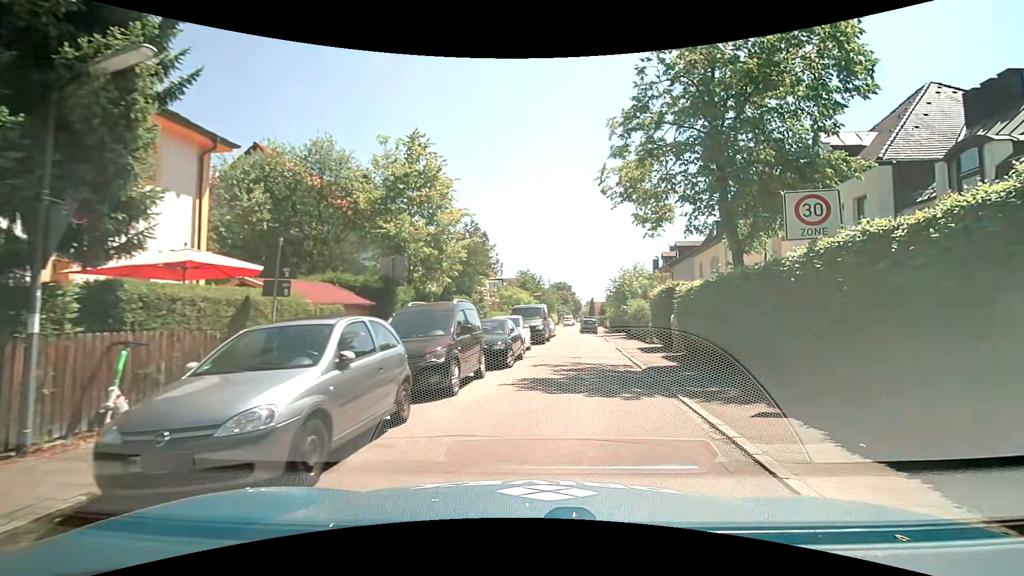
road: residential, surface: asphalt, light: Day
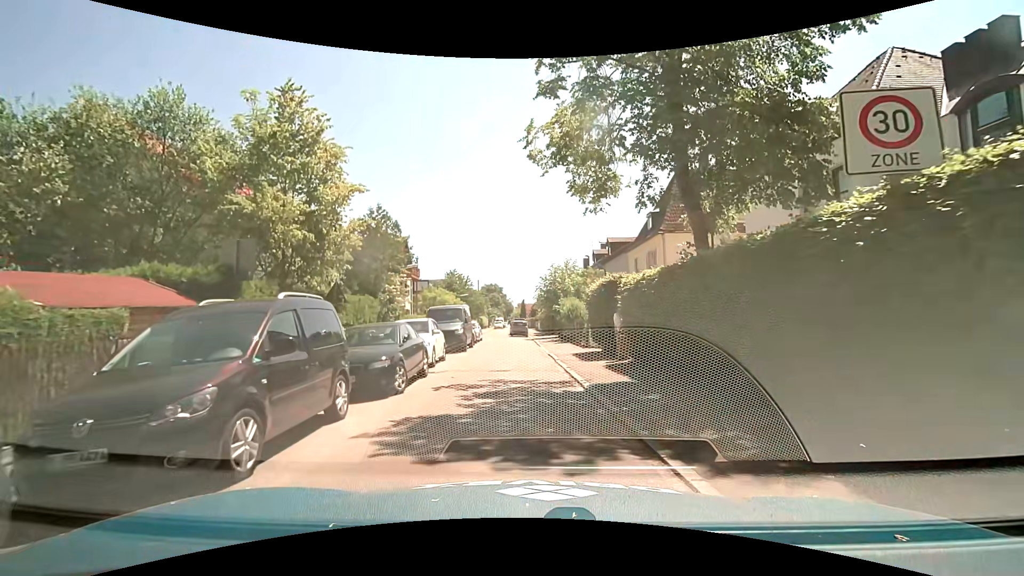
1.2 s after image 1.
(+0.5, +4.3) m; +8°
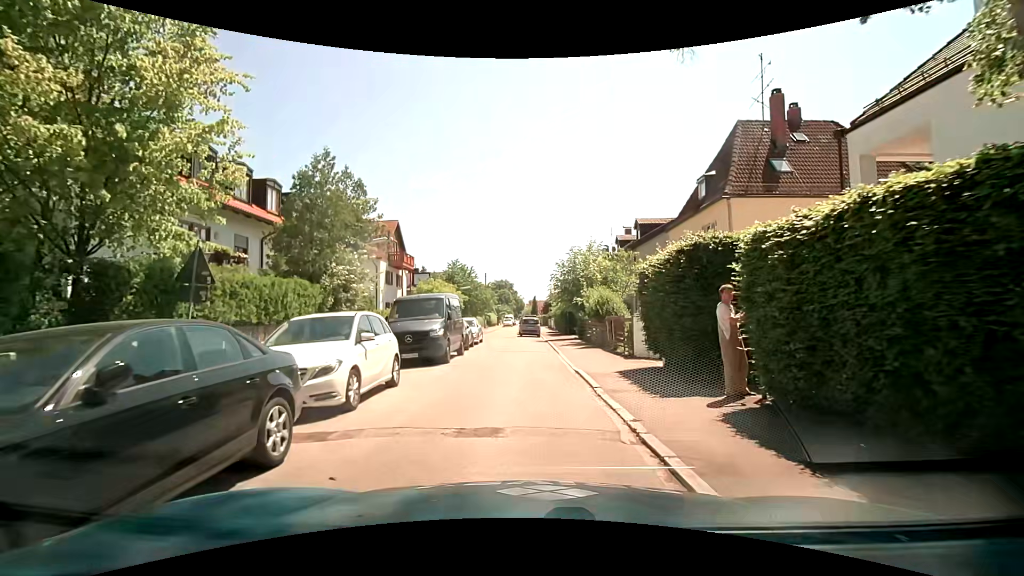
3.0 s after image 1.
(0.0, +8.1) m; -2°
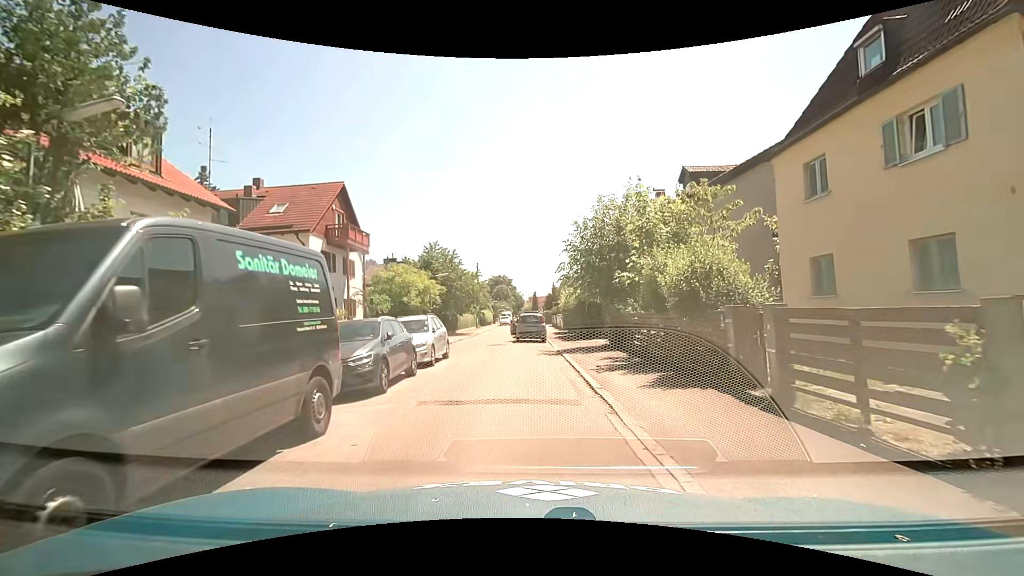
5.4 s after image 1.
(+0.2, +12.9) m; +1°
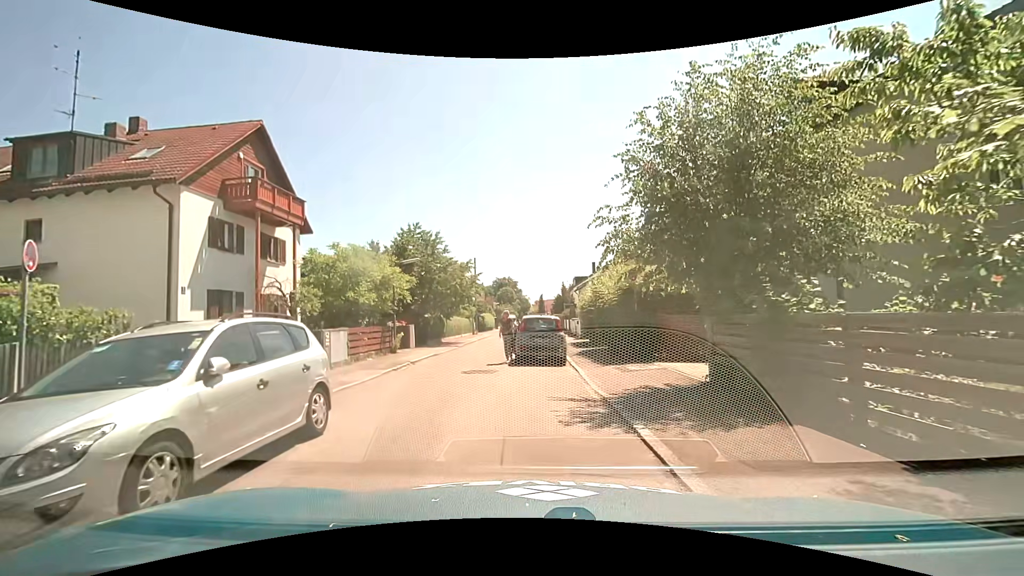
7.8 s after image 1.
(-0.1, +10.7) m; 0°
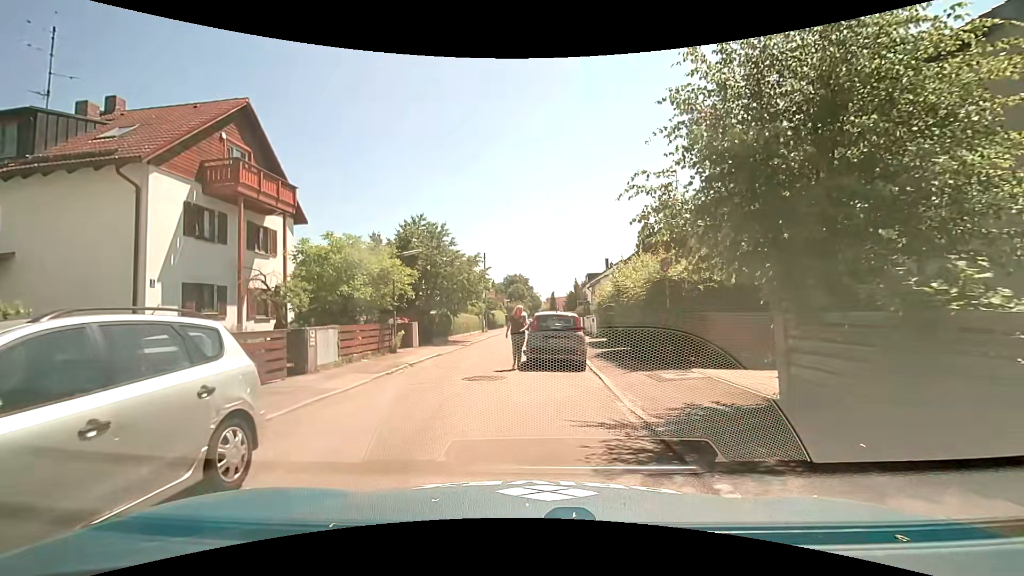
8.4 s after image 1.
(-0.1, +2.1) m; -3°
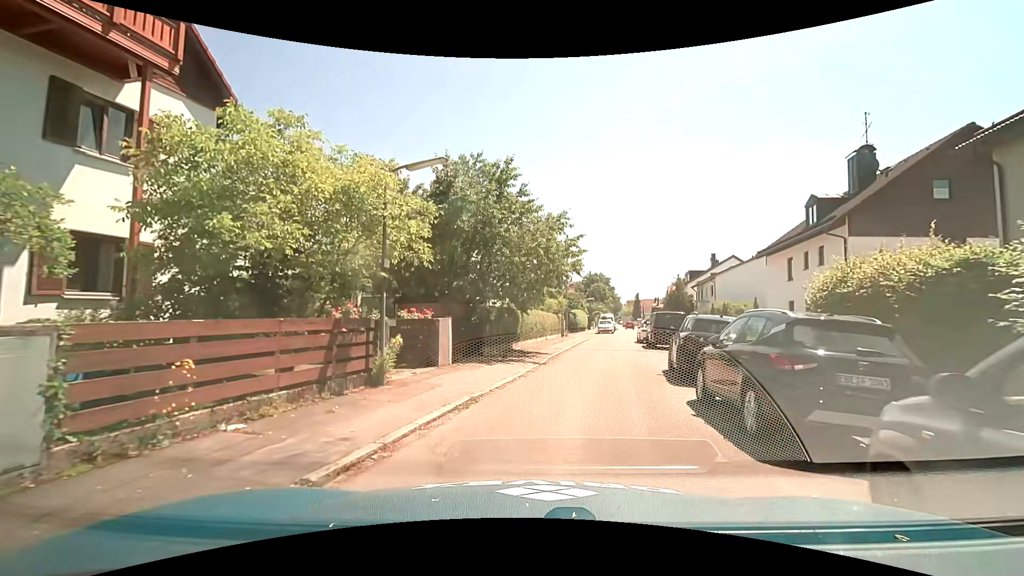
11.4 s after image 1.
(-1.2, +13.0) m; -9°
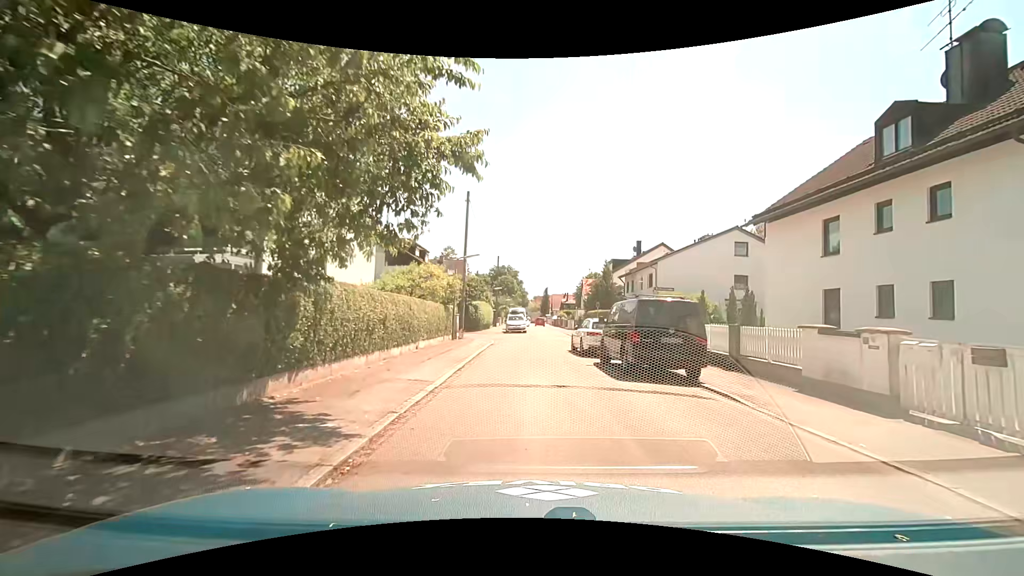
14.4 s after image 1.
(+1.5, +14.9) m; +11°
